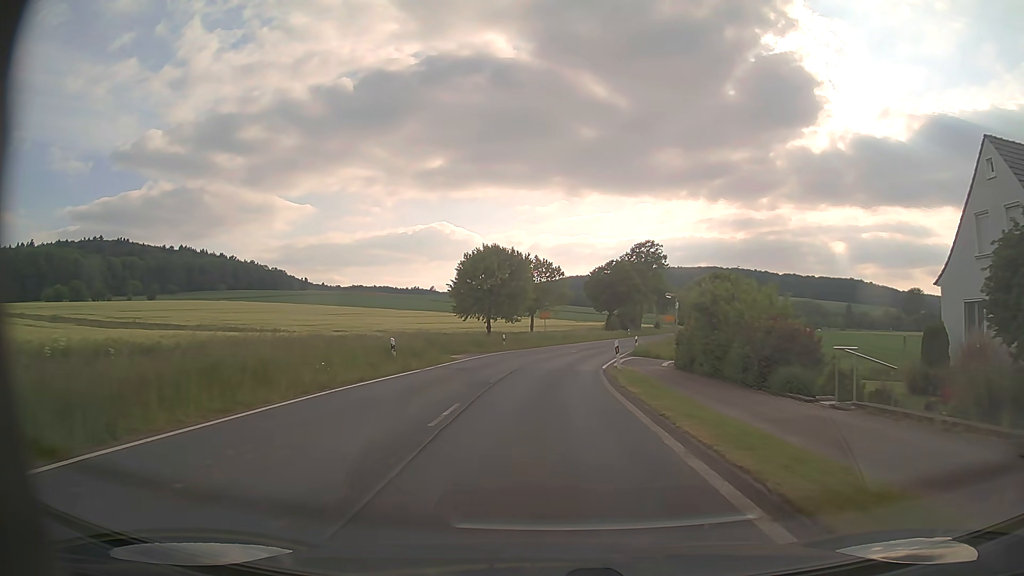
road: primary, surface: asphalt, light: Day
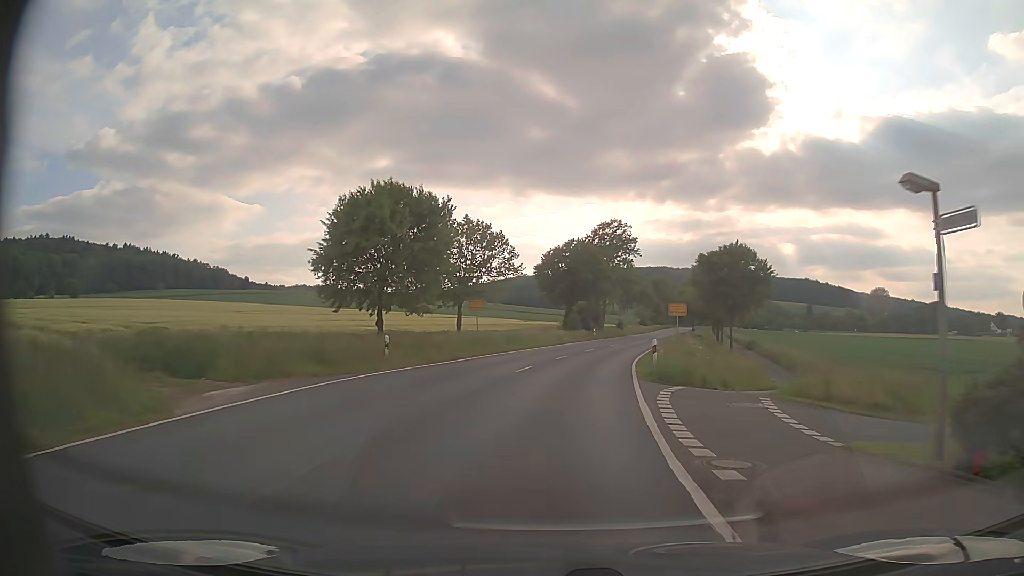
(+0.6, +23.1) m; +5°
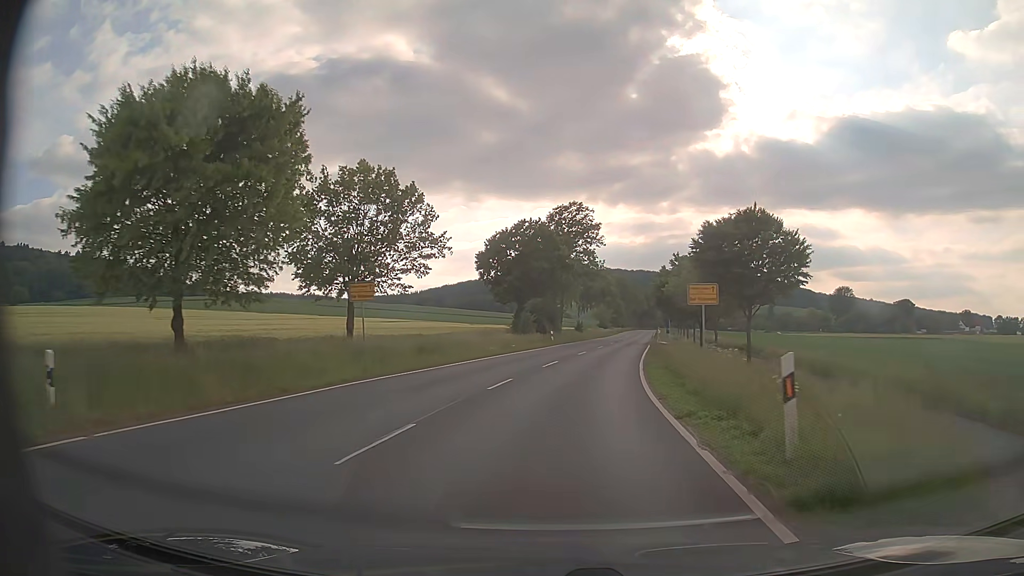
(+0.5, +15.5) m; +4°
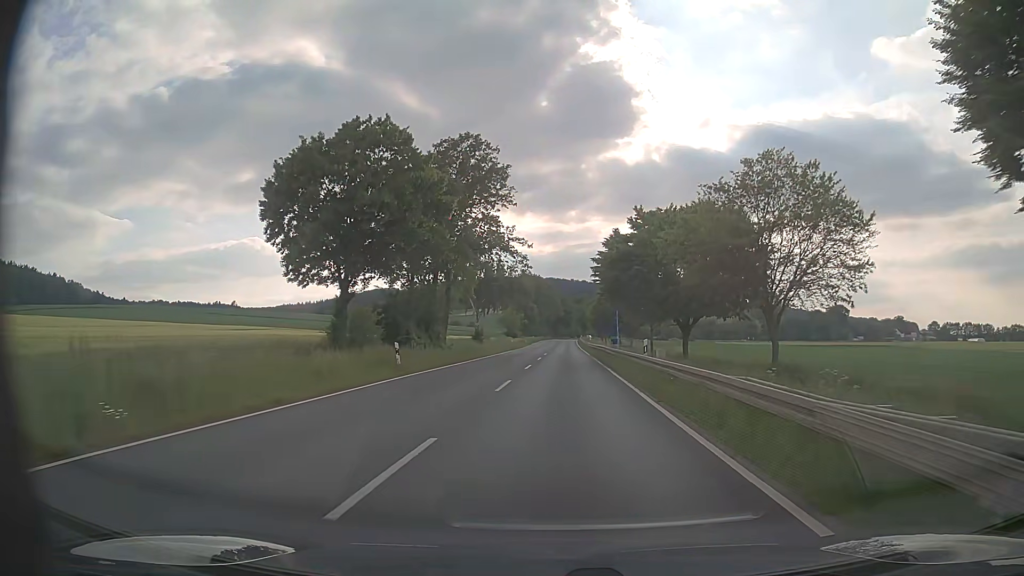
(+2.5, +31.7) m; +8°
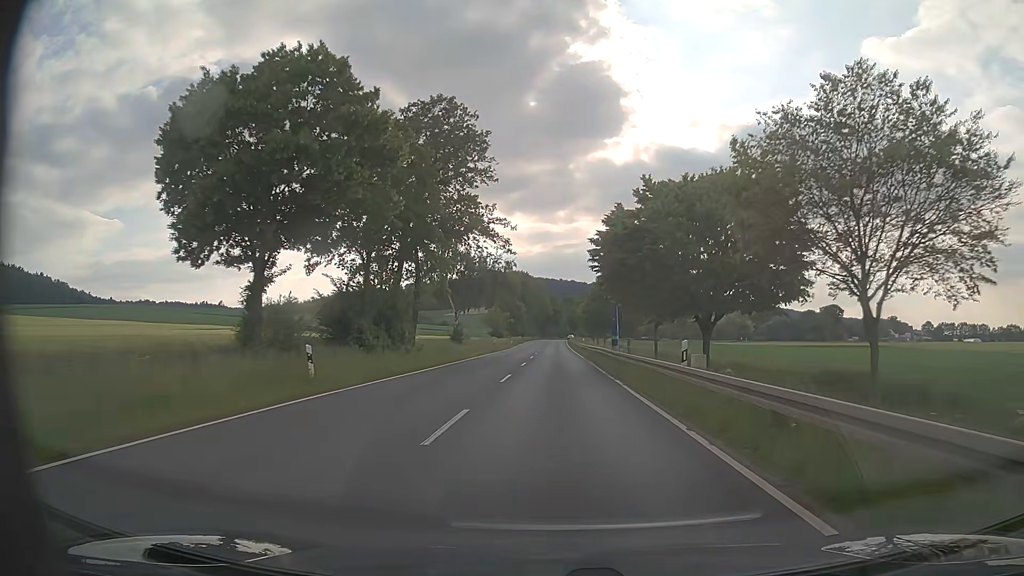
(0.0, +8.5) m; +1°
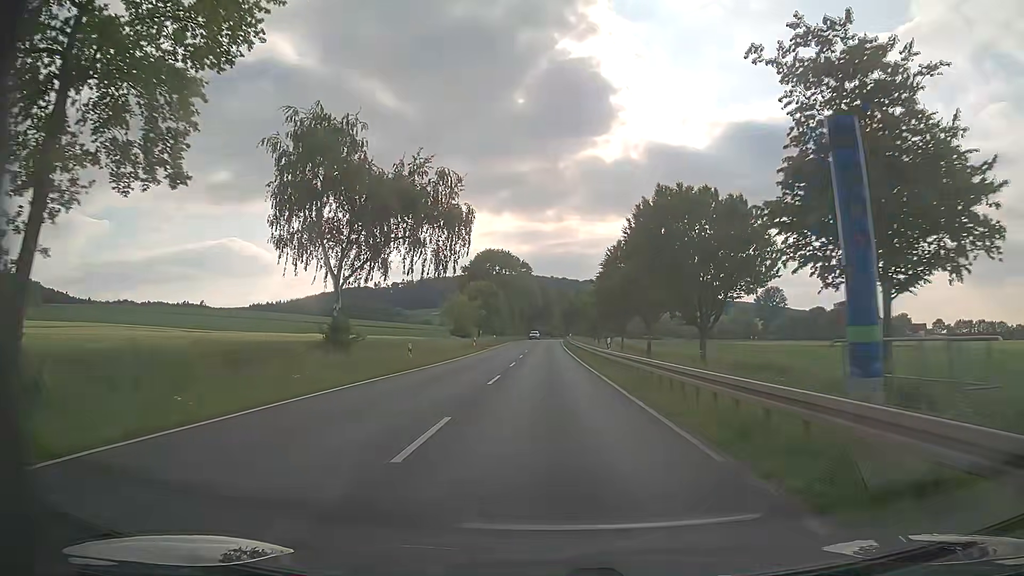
(+0.4, +37.4) m; +1°
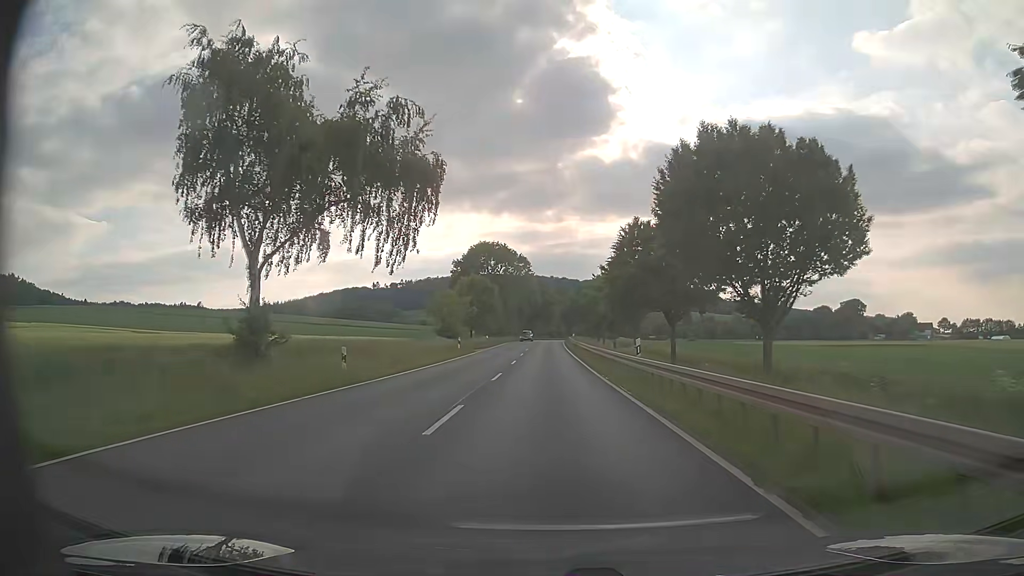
(0.0, +9.9) m; 0°
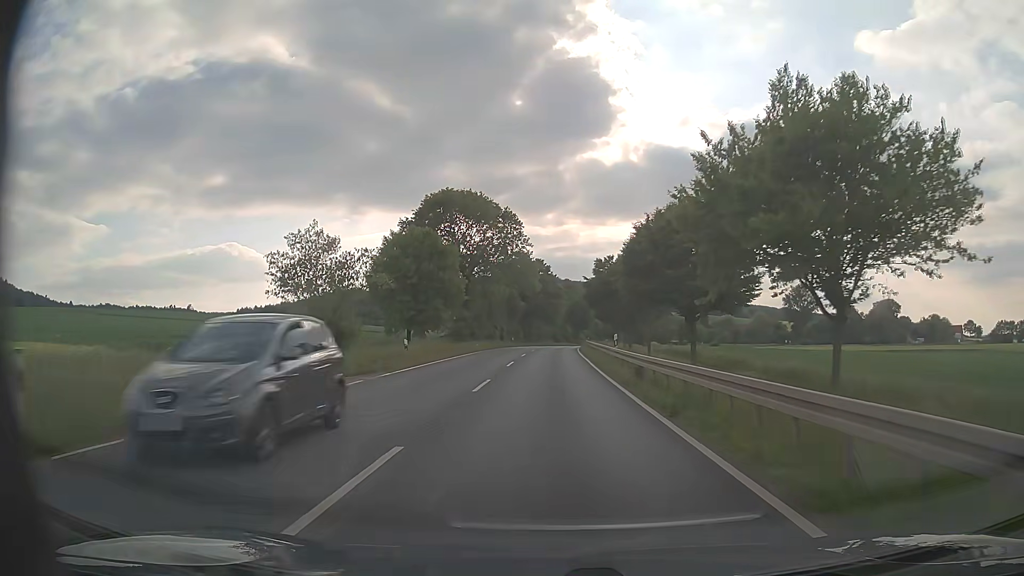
(+0.1, +41.3) m; 0°
(0, +10) (0, +20) (0, +30) (0, +40) (0, +50) (0, +60) (+1, +70) (+2, +80) (+3, +90) (+4, +100) m
